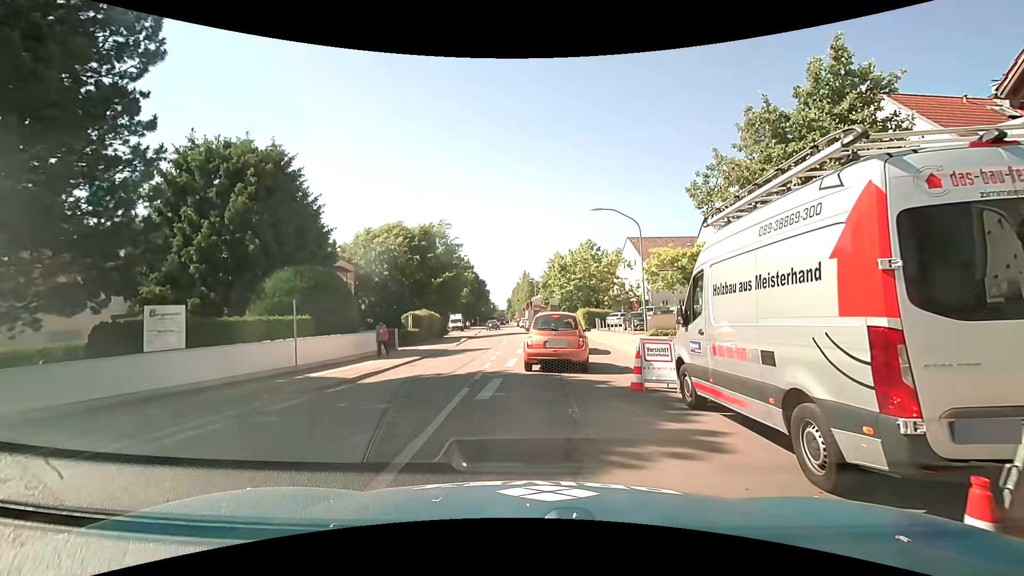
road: secondary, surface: asphalt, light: Day
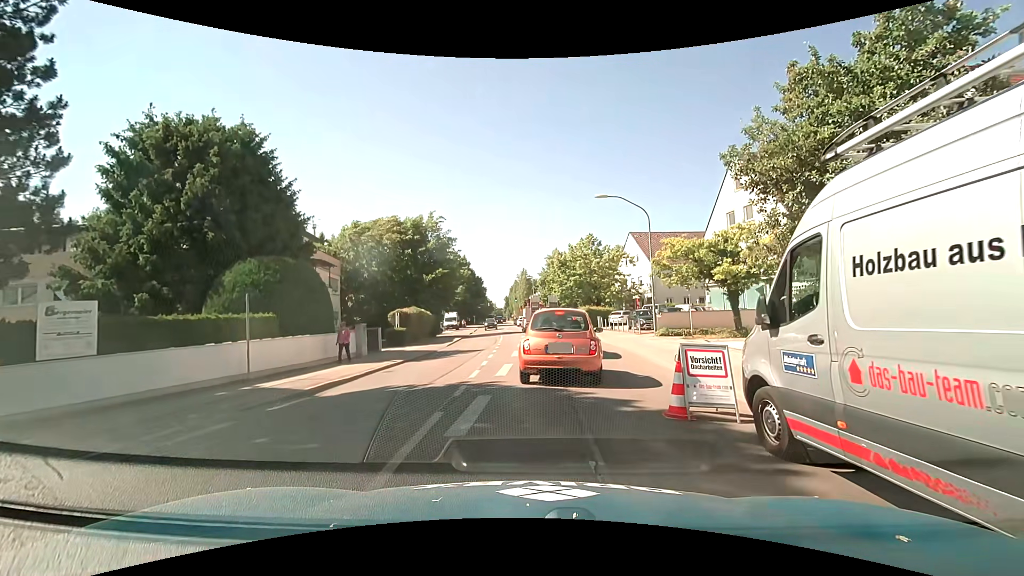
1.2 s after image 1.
(+0.1, +2.8) m; +1°
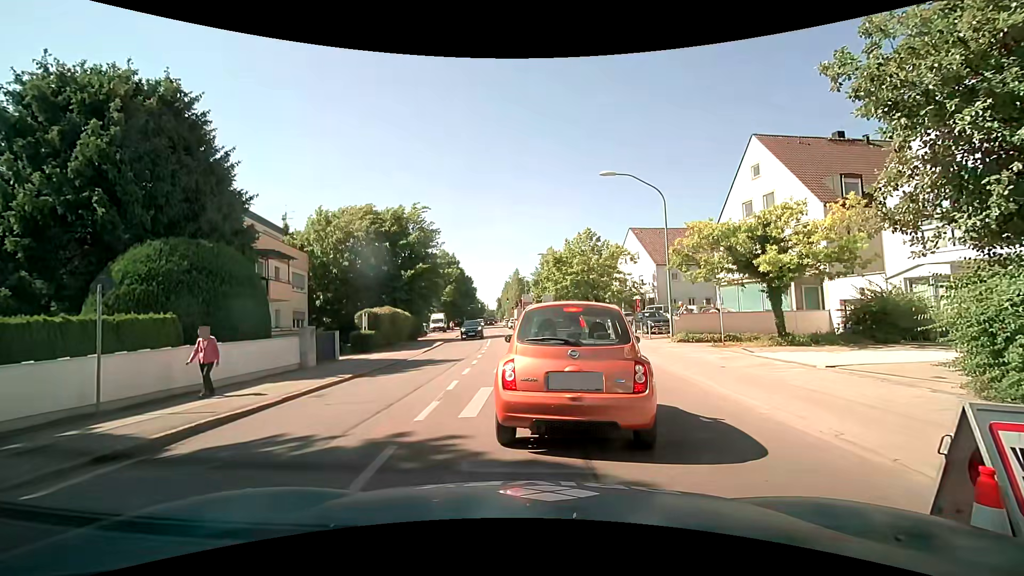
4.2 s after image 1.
(+0.1, +4.6) m; +1°
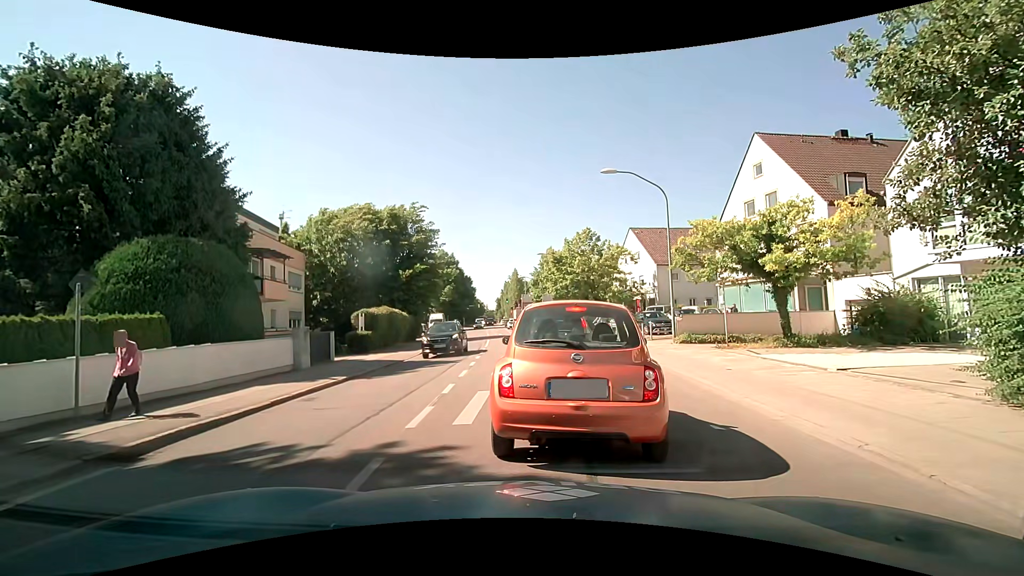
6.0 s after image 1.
(0.0, +0.5) m; 0°
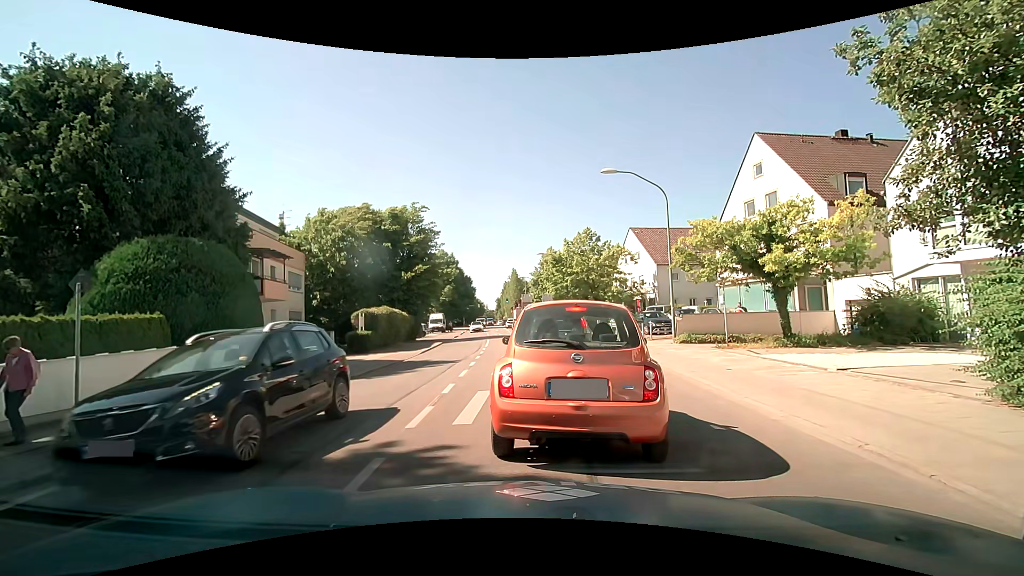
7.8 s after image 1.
(0.0, 0.0) m; 0°
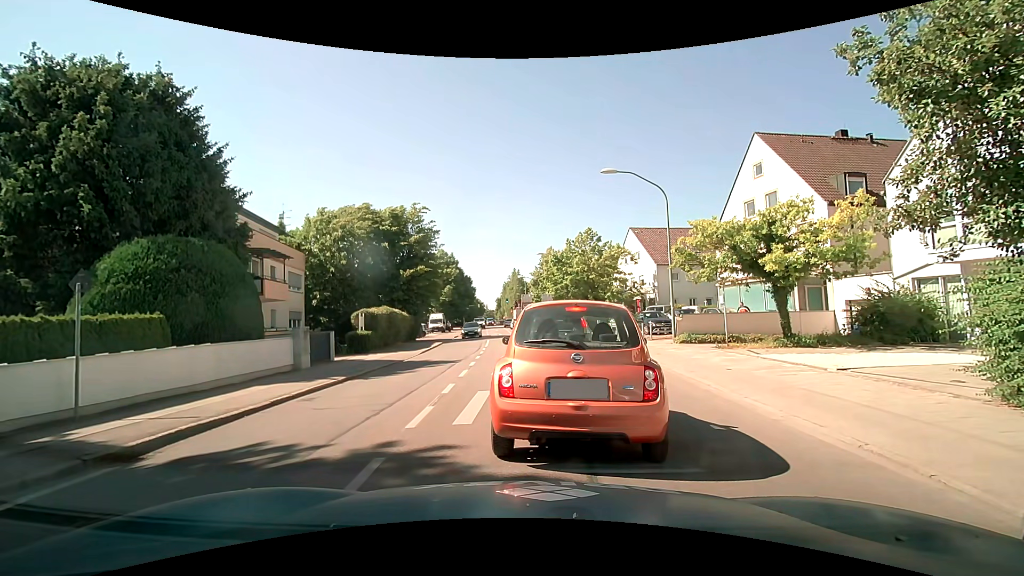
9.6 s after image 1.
(0.0, 0.0) m; 0°
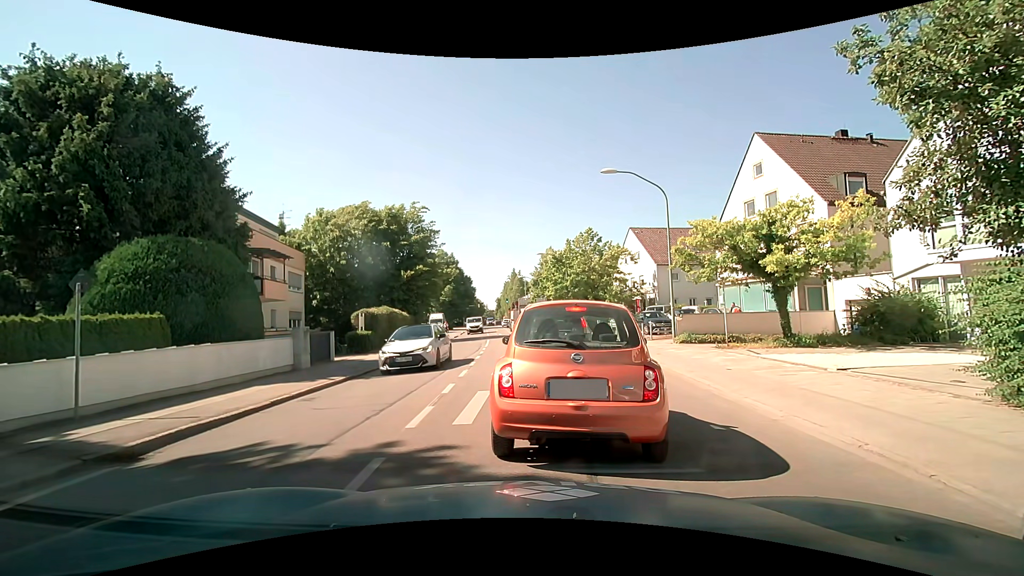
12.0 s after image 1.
(0.0, 0.0) m; 0°
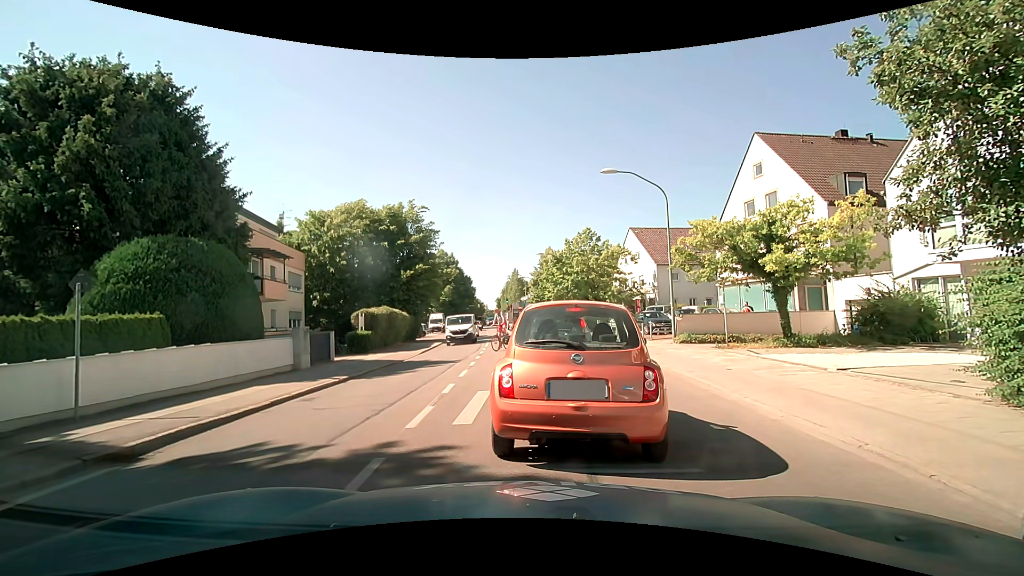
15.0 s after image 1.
(0.0, 0.0) m; 0°
